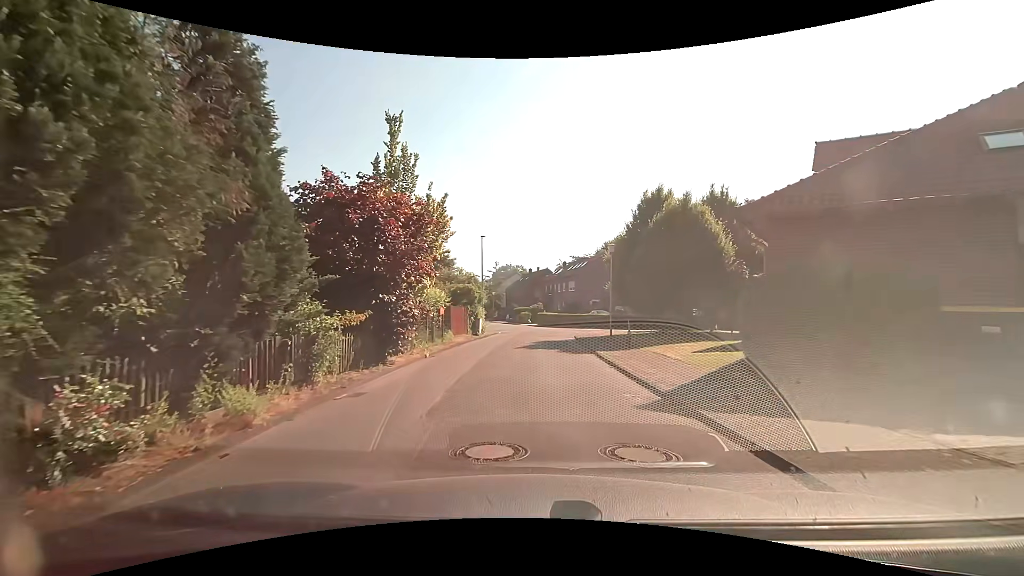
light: Day
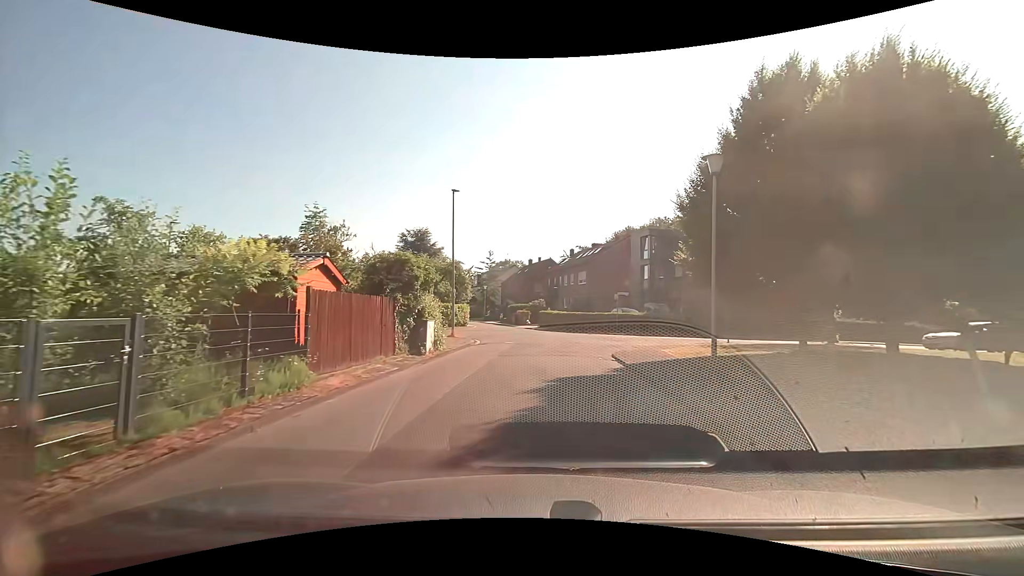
(-0.2, +15.3) m; -1°
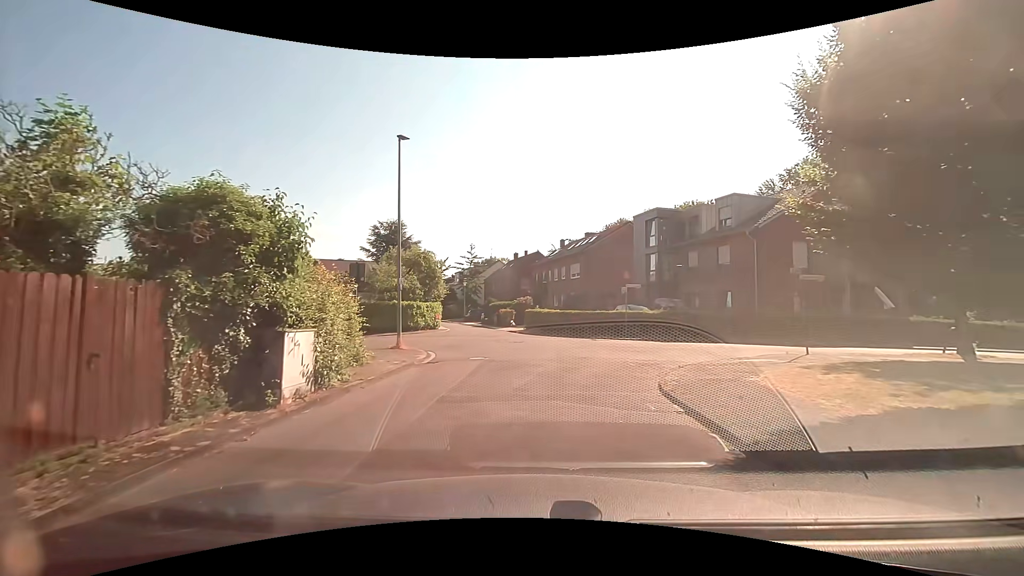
(+0.1, +8.1) m; +1°
